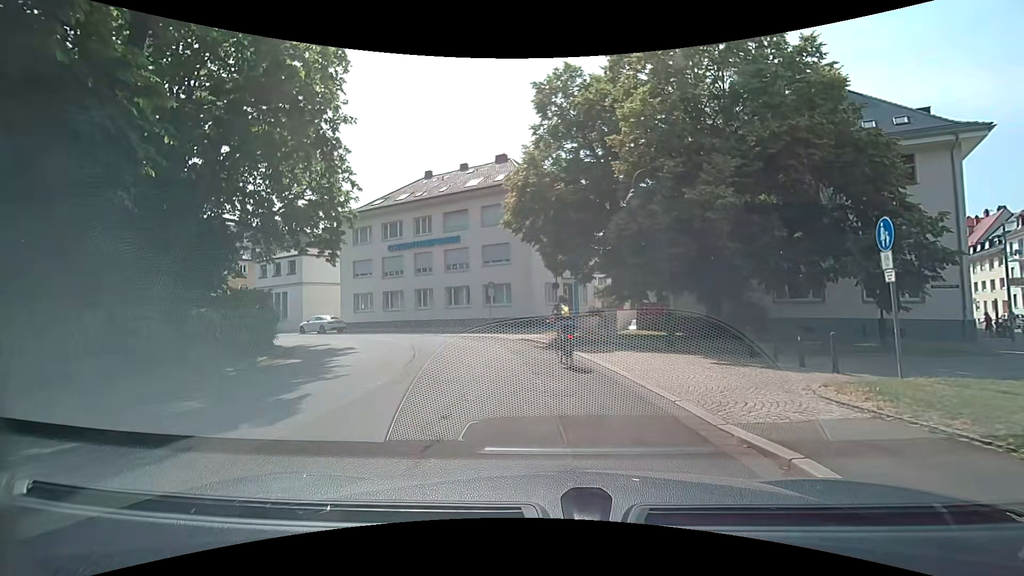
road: unclassified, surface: asphalt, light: Day
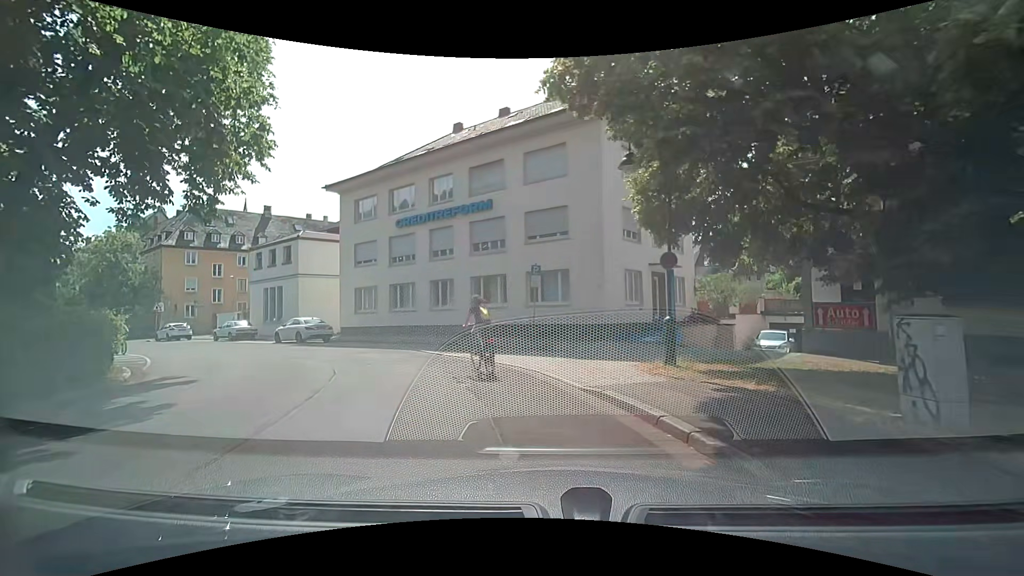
(-0.4, +13.3) m; -5°
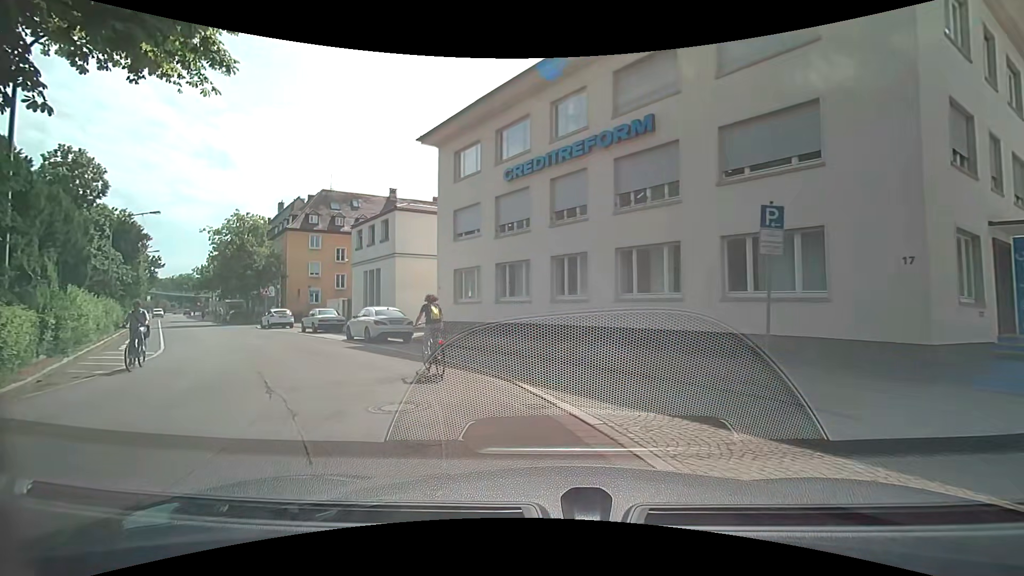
(-1.1, +10.1) m; -14°
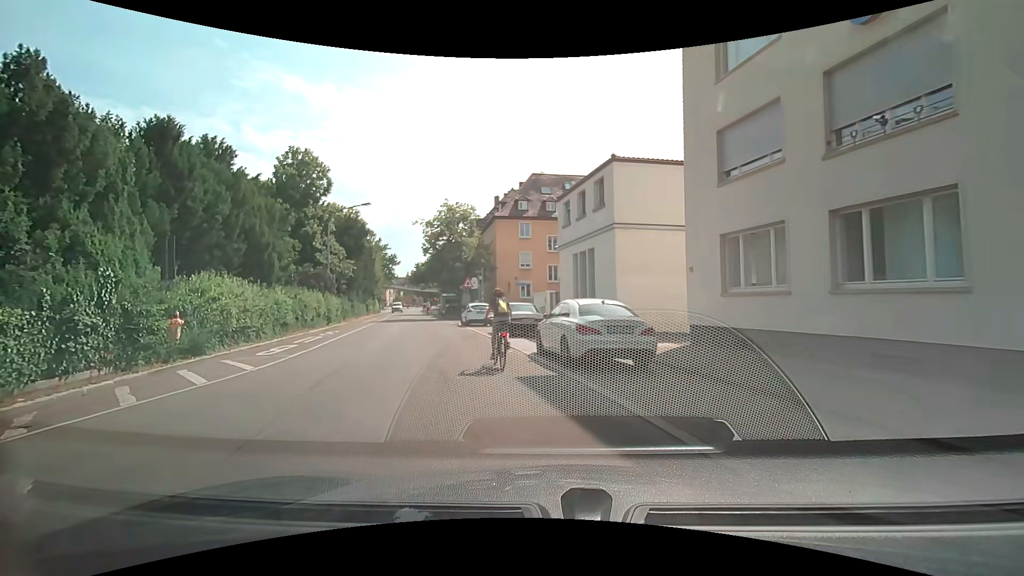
(-2.0, +9.7) m; -25°
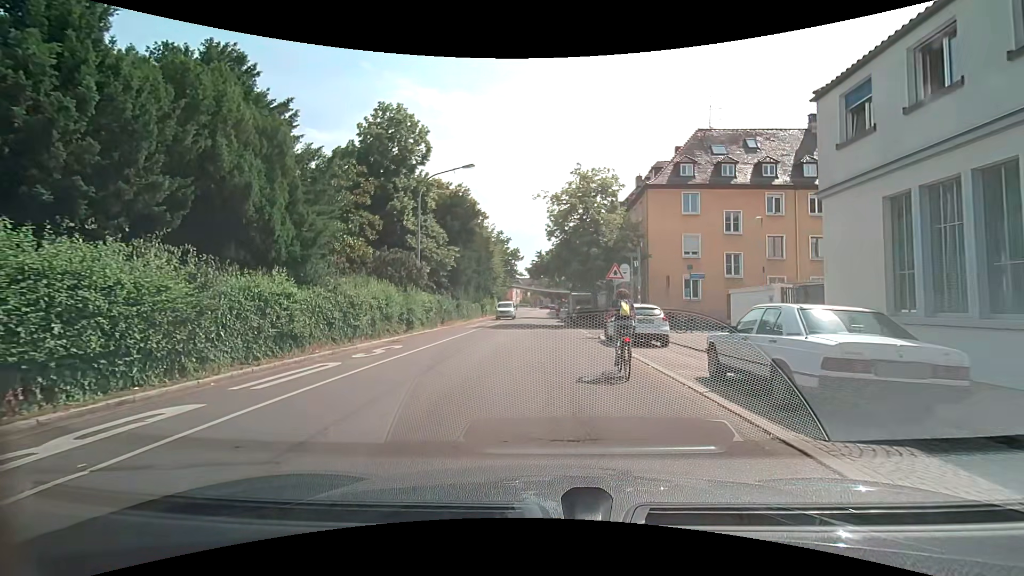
(-2.6, +13.4) m; -17°
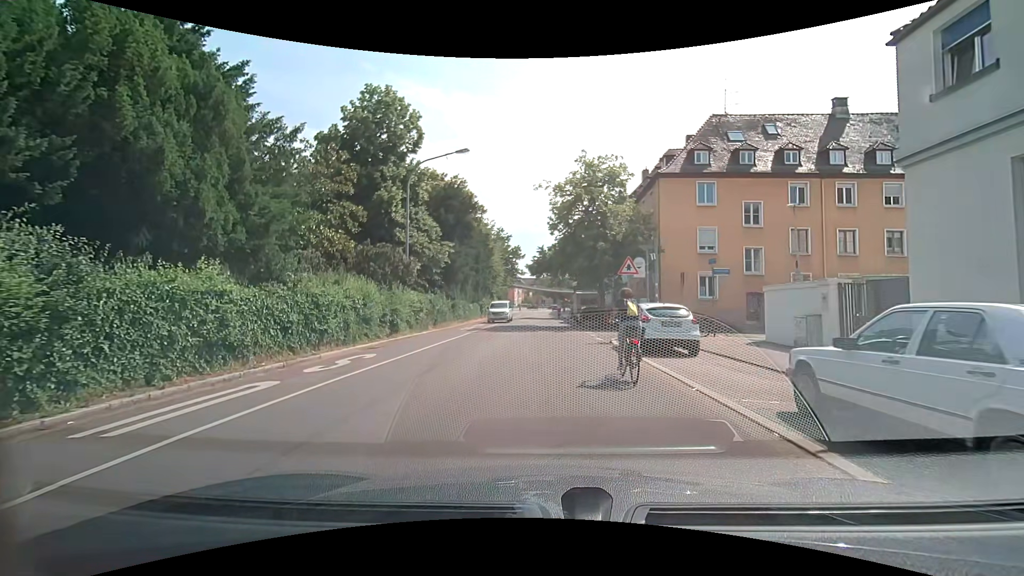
(0.0, +3.1) m; 0°
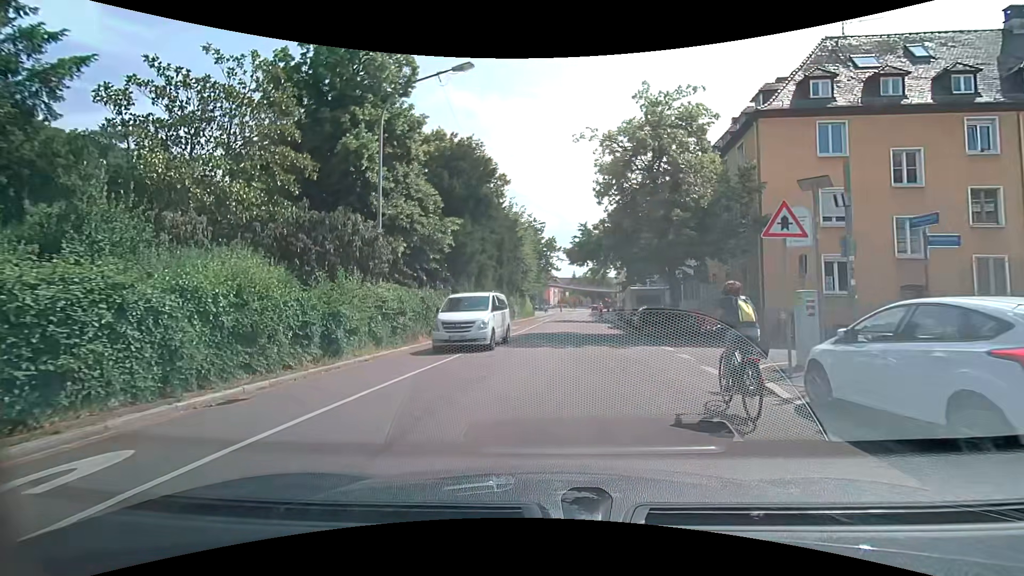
(-0.4, +10.4) m; -4°
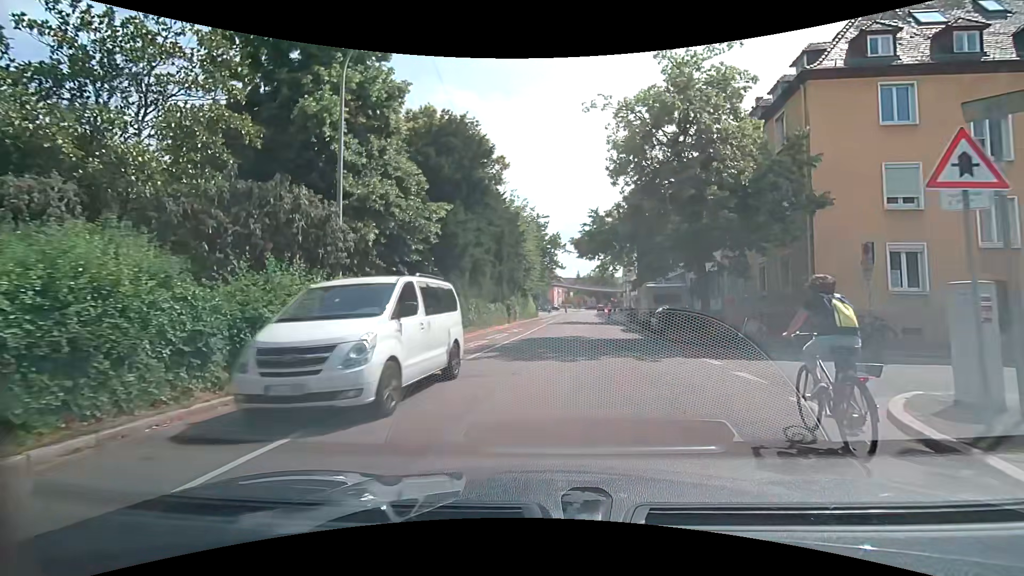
(0.0, +4.0) m; -1°
